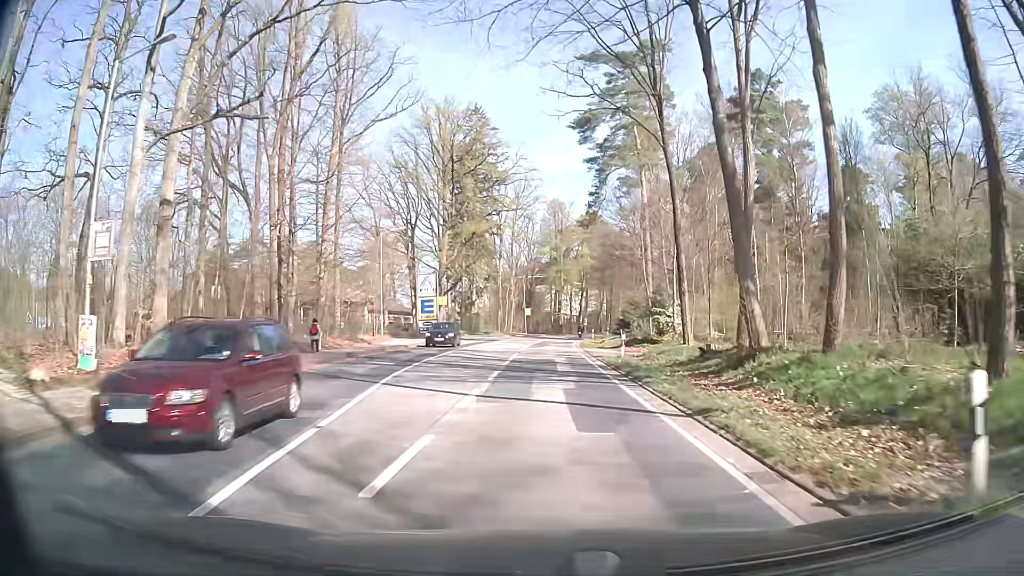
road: secondary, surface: asphalt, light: Day
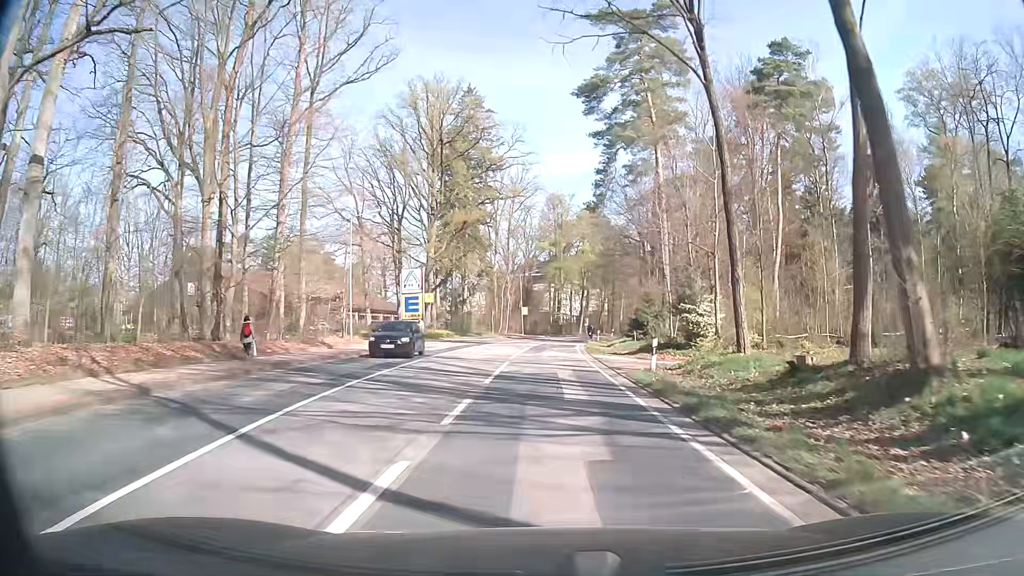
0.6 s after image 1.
(0.0, +7.6) m; 0°
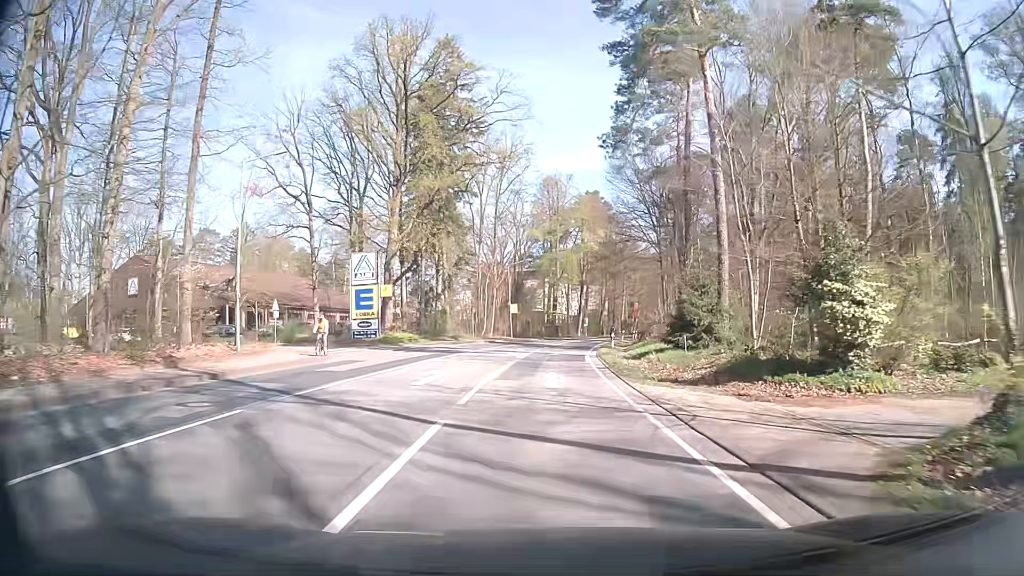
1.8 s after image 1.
(0.0, +15.2) m; +1°
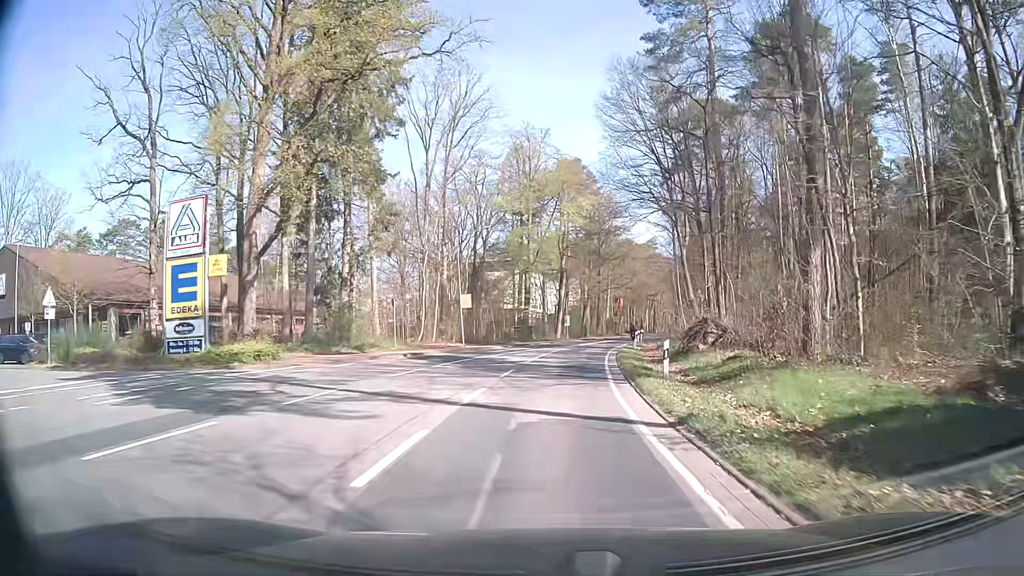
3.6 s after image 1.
(+0.3, +22.8) m; +2°
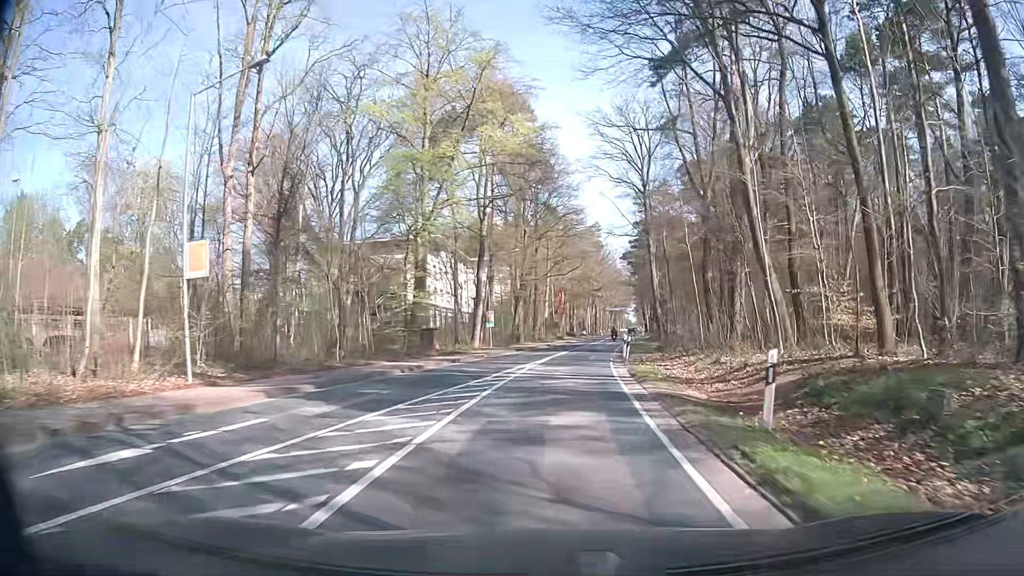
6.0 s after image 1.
(+1.7, +30.5) m; +6°
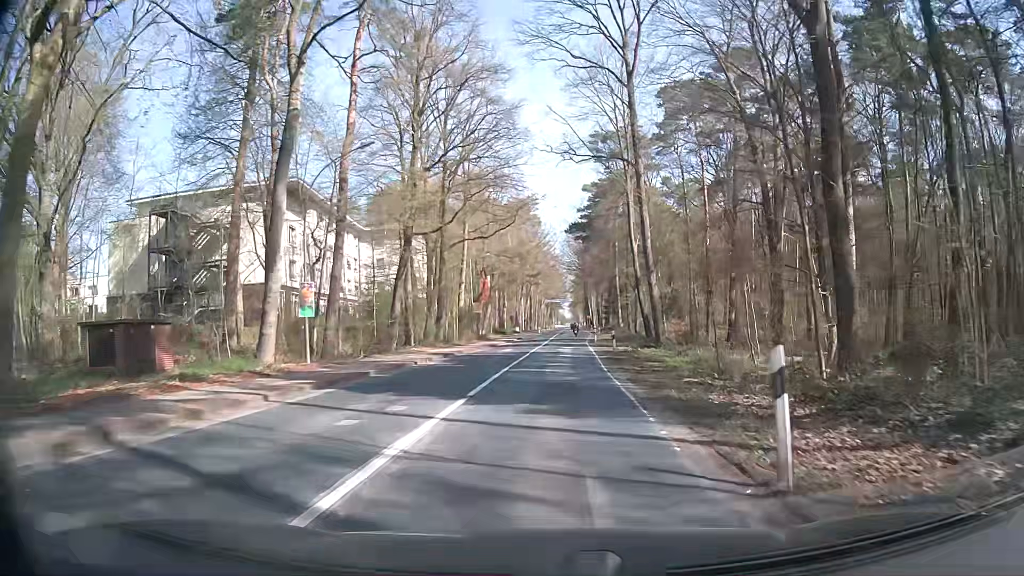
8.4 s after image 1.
(+1.5, +30.7) m; +5°
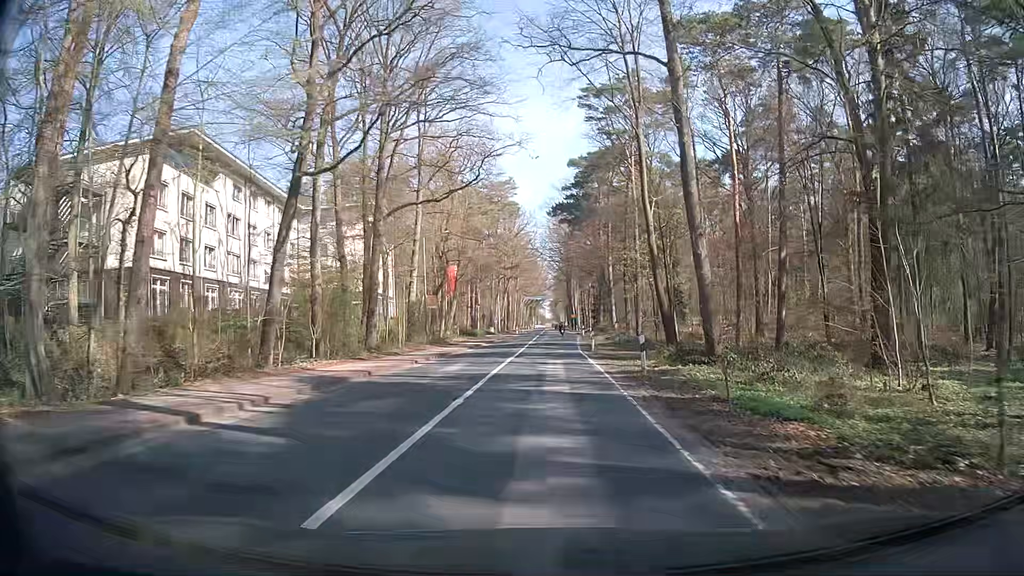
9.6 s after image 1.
(+0.3, +15.4) m; +2°
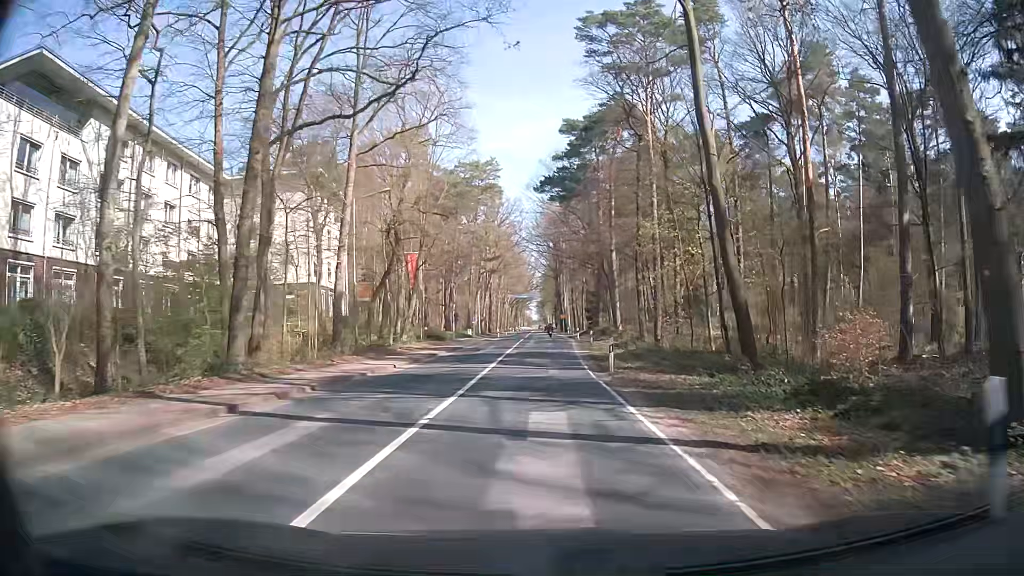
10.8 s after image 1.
(+0.2, +15.4) m; +1°
(0, +10) (0, +20) (0, +30) (0, +40) (0, +50) (+1, +60) (+1, +70) (+1, +80) (+1, +90) (+1, +100) m
